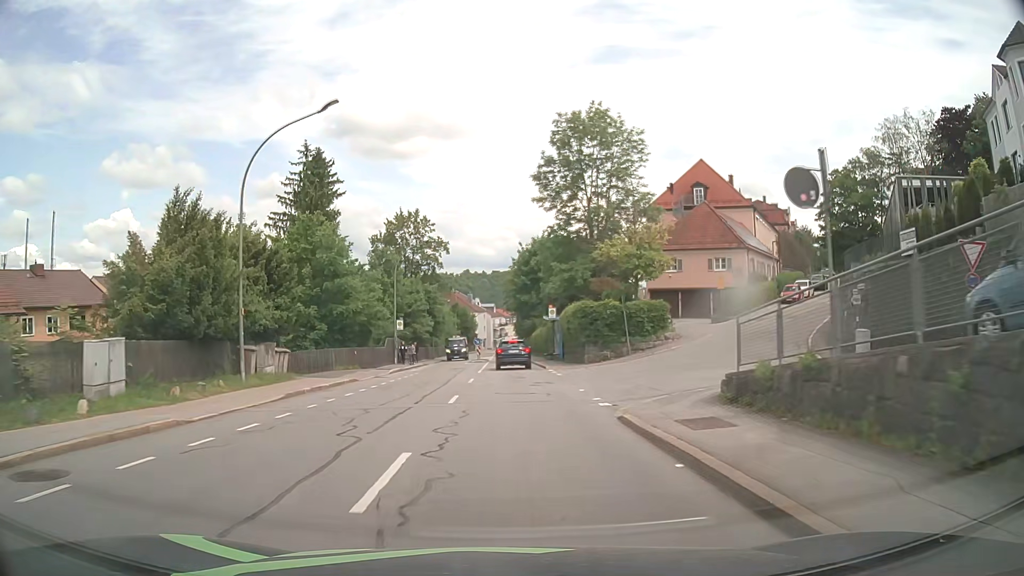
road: tertiary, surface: asphalt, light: Day
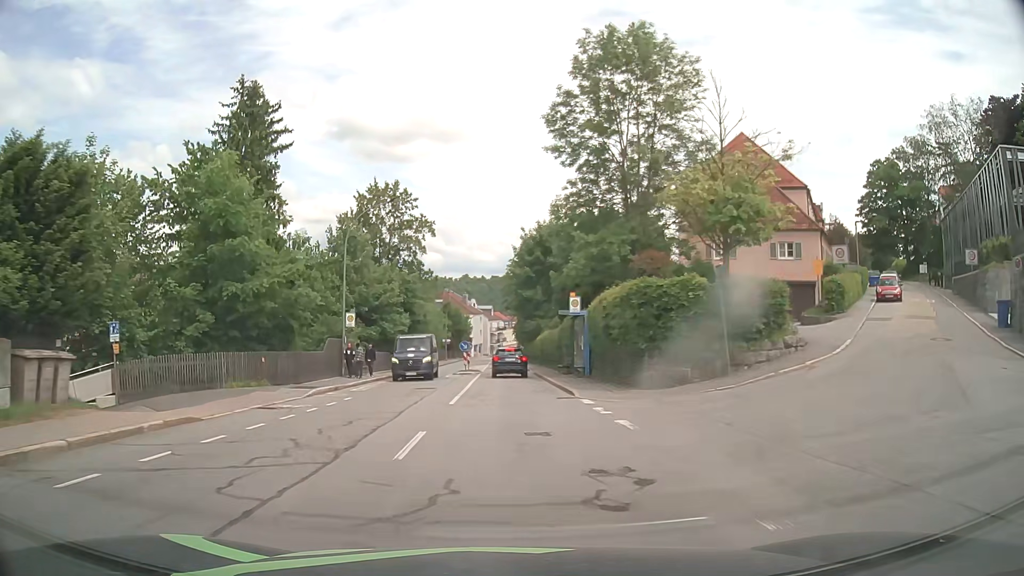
(0.0, +15.2) m; 0°
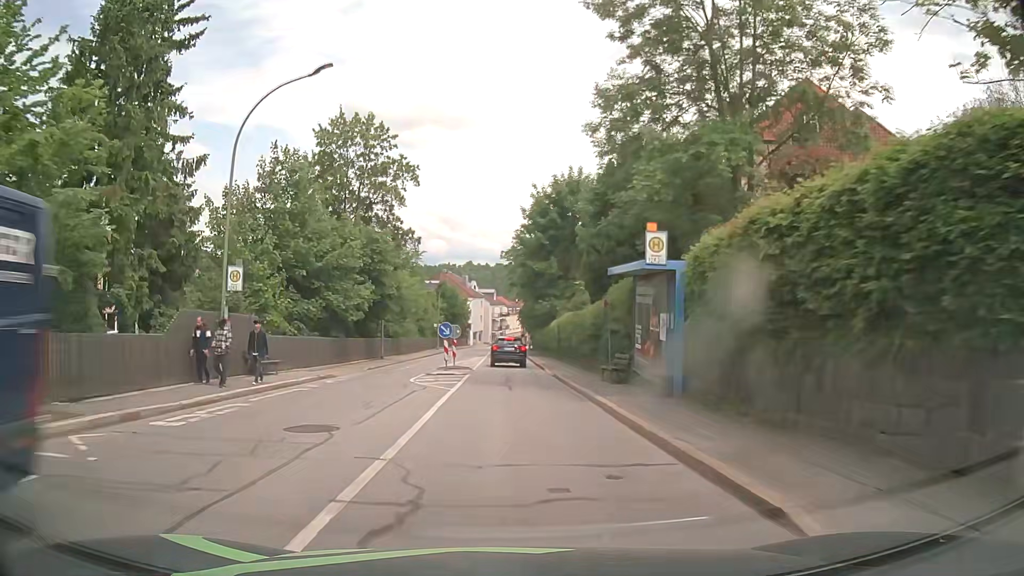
(0.0, +15.2) m; 0°
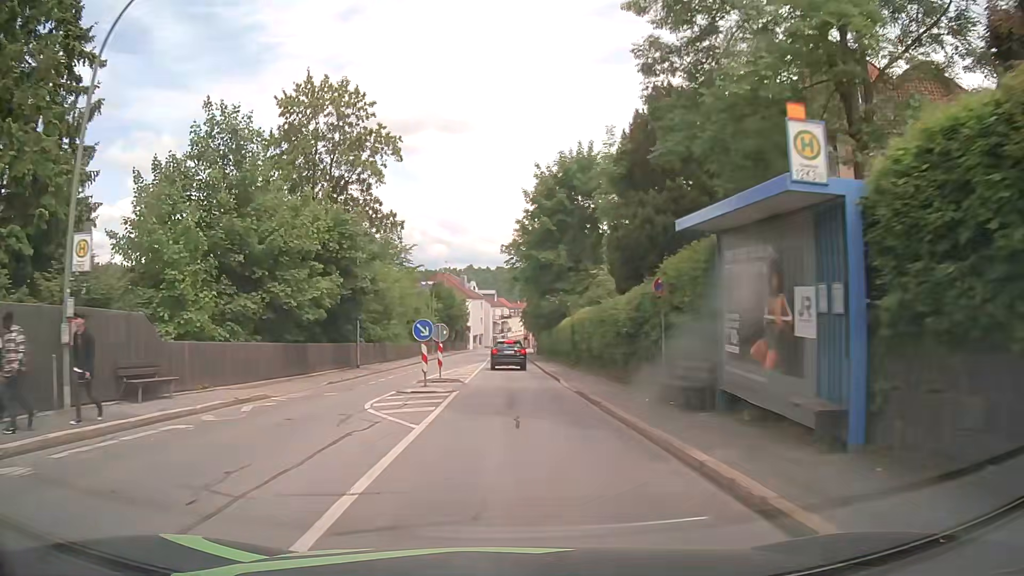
(0.0, +7.6) m; 0°
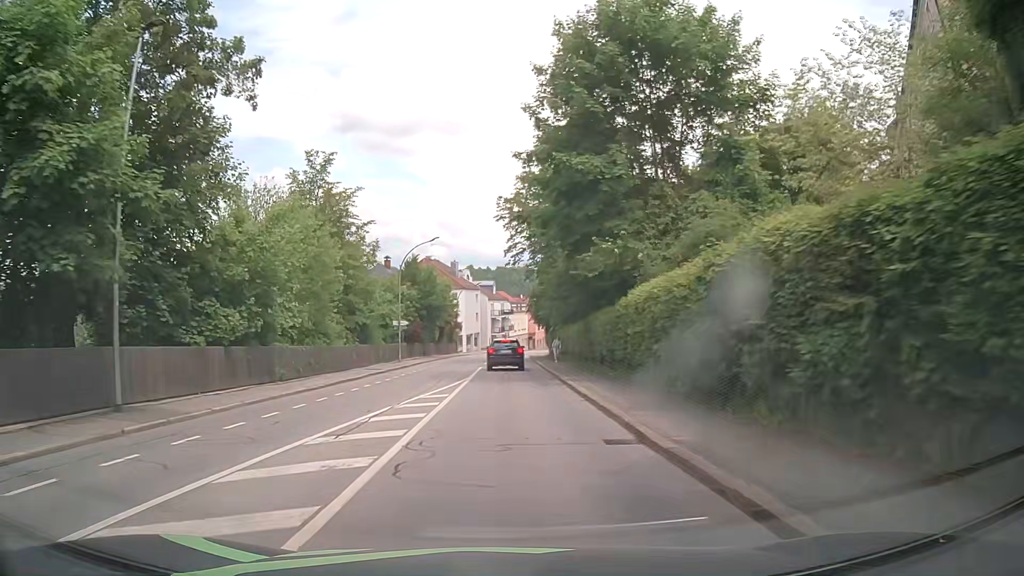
(0.0, +22.9) m; -1°
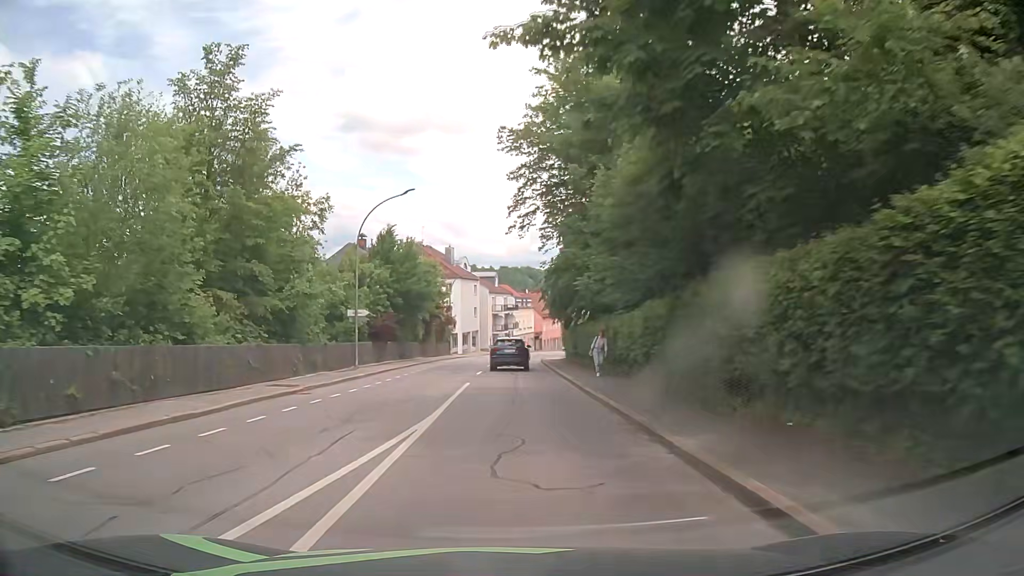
(+0.1, +15.2) m; 0°
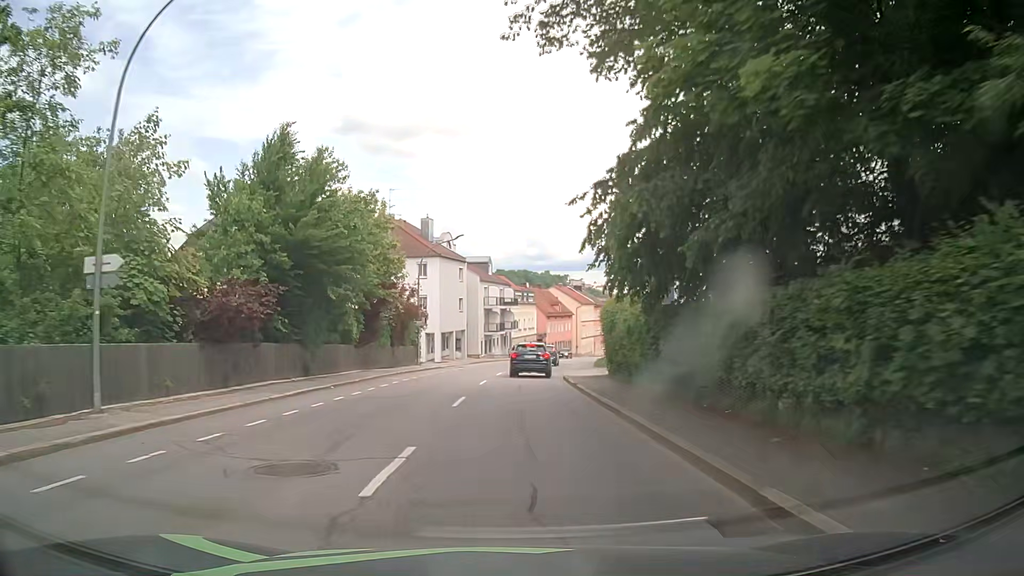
(-0.1, +22.5) m; 0°
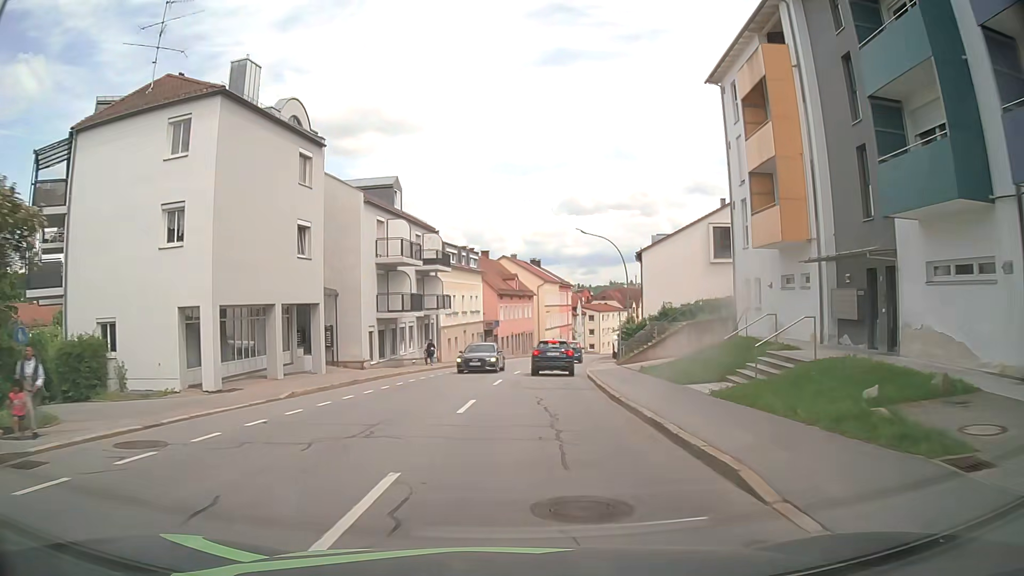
(+1.1, +37.8) m; +5°
(0, +10) (+1, +20) (+1, +30) (+2, +40) (+4, +50) (+5, +60) (+7, +69) (+9, +79) (+12, +89) (+14, +99) m
